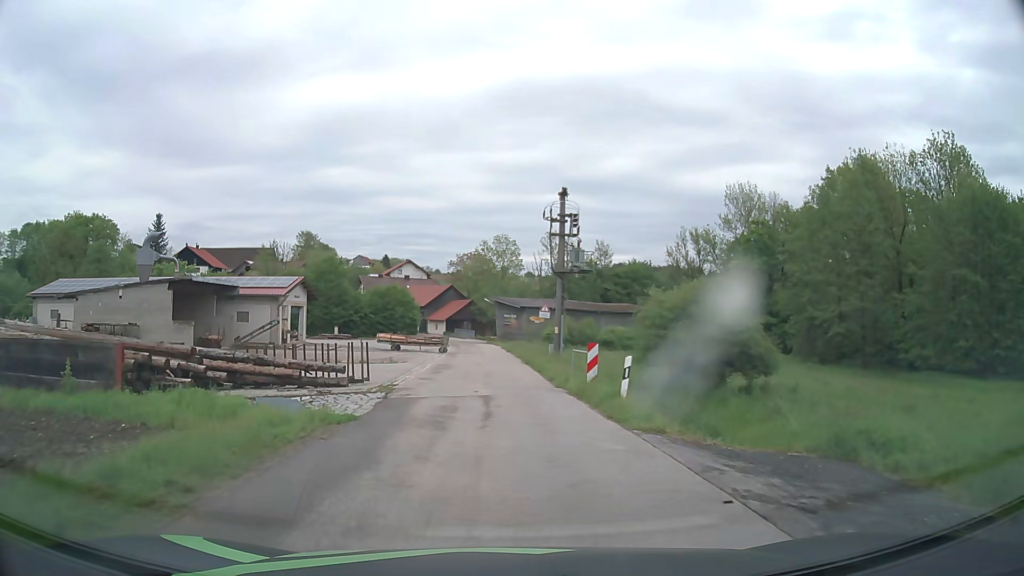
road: unclassified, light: Day
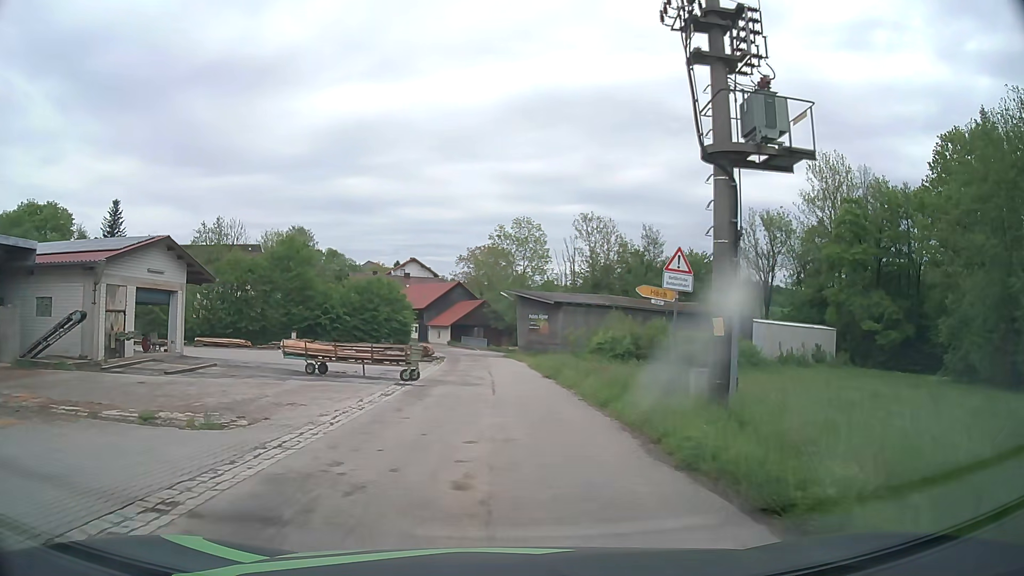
(-0.8, +25.4) m; -2°
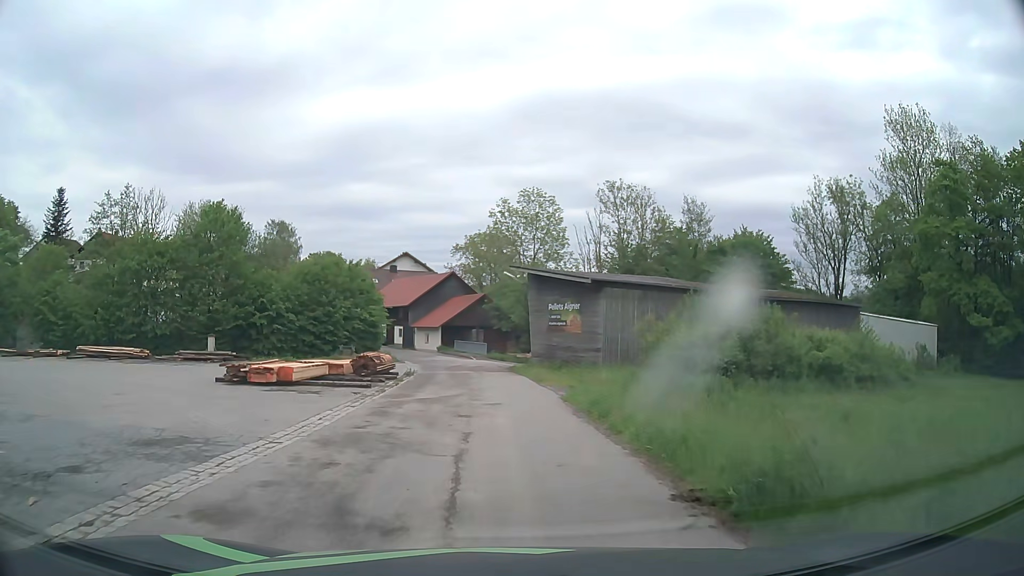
(0.0, +19.9) m; 0°
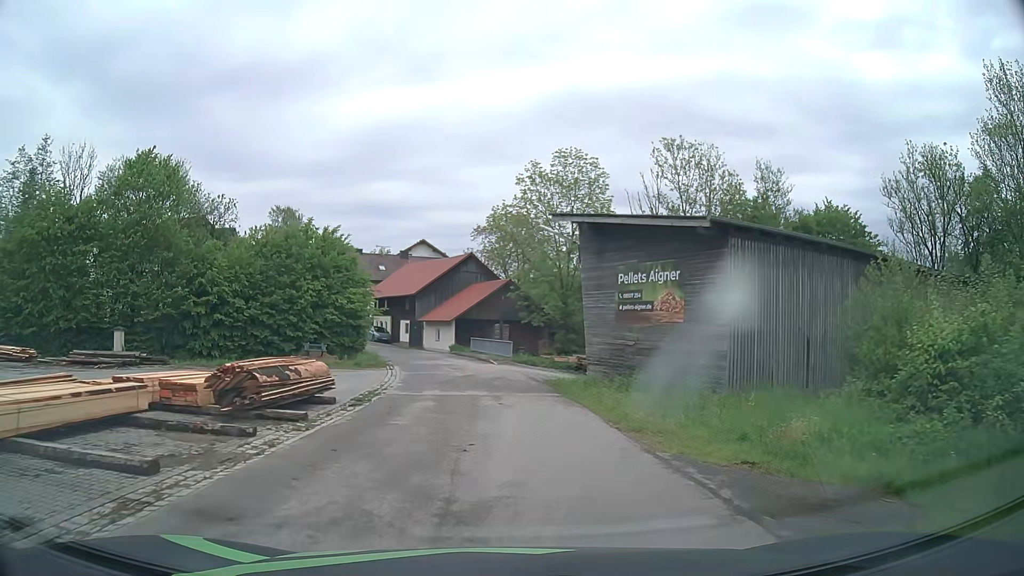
(-0.3, +14.8) m; -2°
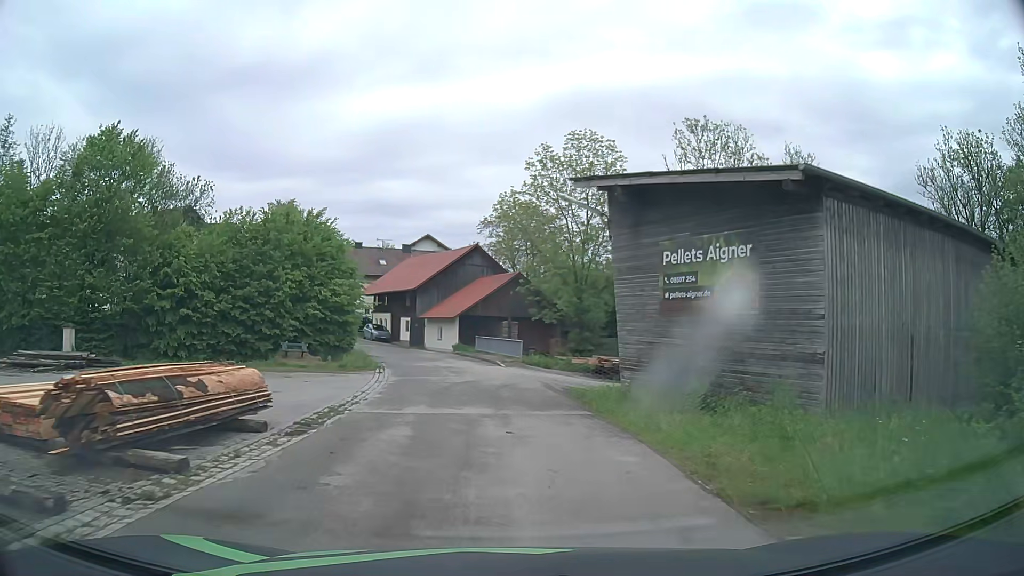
(0.0, +4.9) m; -1°
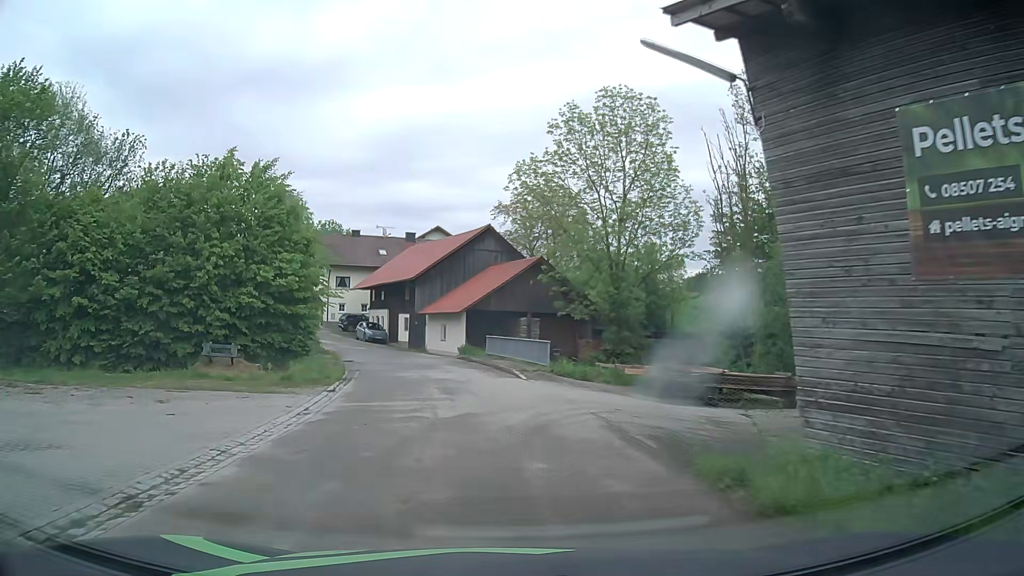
(-0.1, +10.0) m; -1°
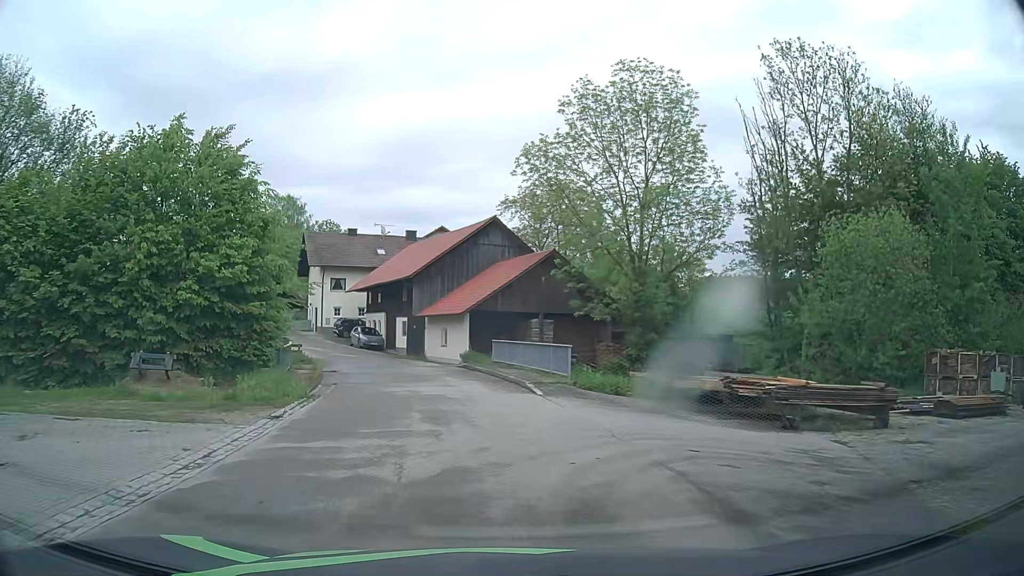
(0.0, +5.0) m; -1°
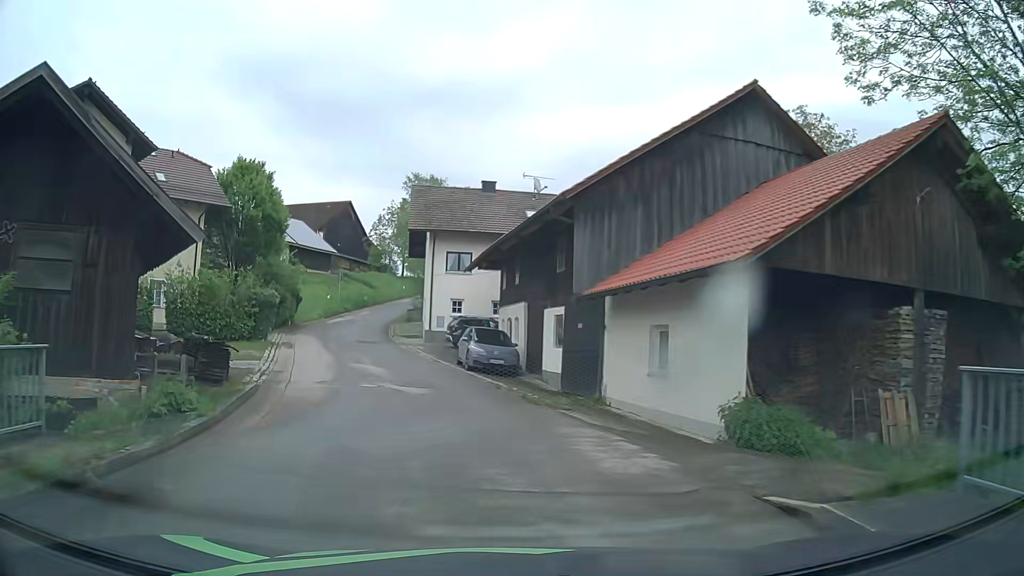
(-2.3, +24.5) m; -15°
(-1, +10) (-3, +20) (-5, +29) (-8, +39) (-9, +49) (-9, +59) (-9, +69) (-8, +79) (-7, +89) (-6, +99) m
